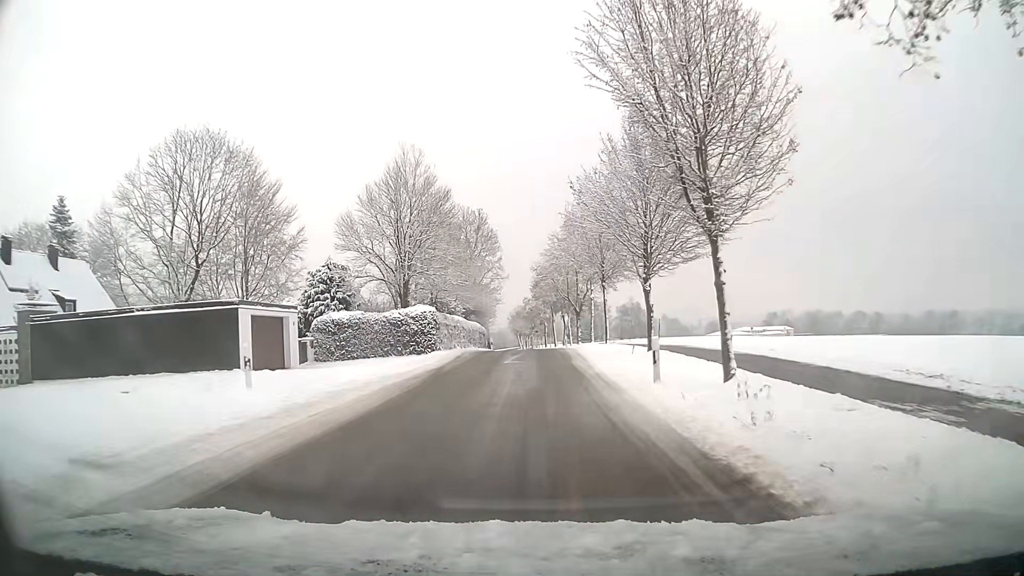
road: residential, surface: asphalt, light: Day
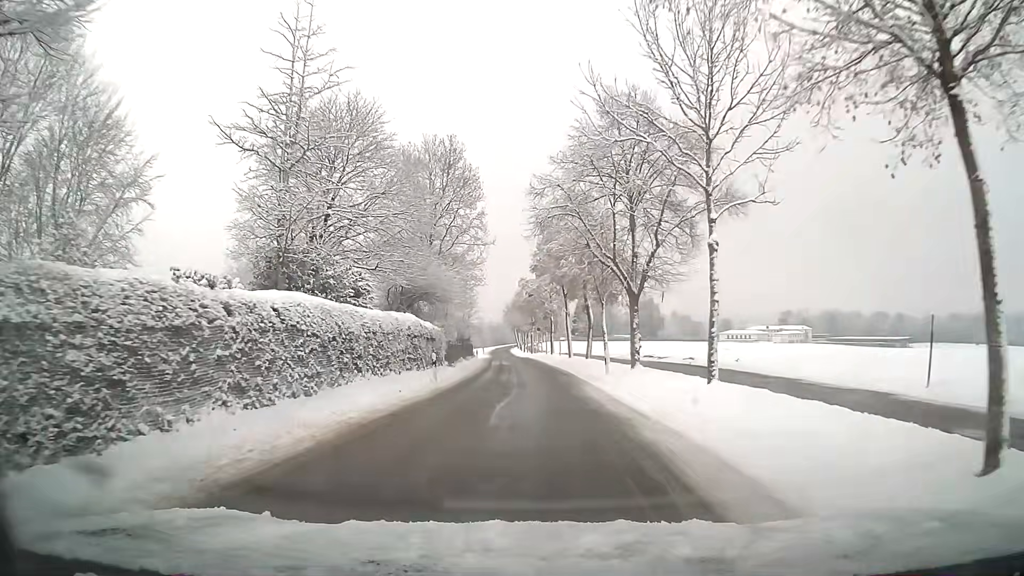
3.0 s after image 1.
(0.0, +30.9) m; 0°
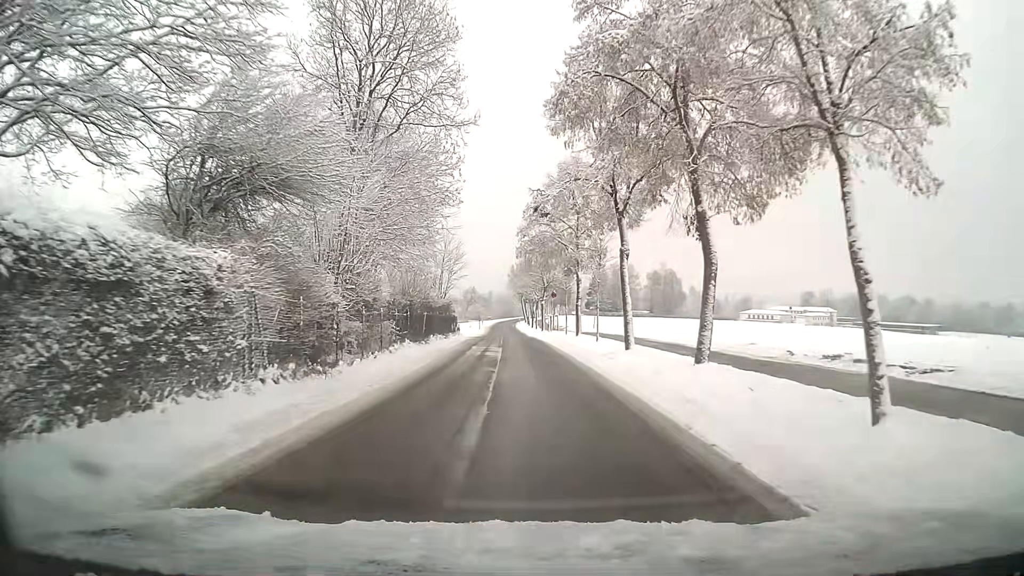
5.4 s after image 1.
(-0.2, +24.6) m; -1°
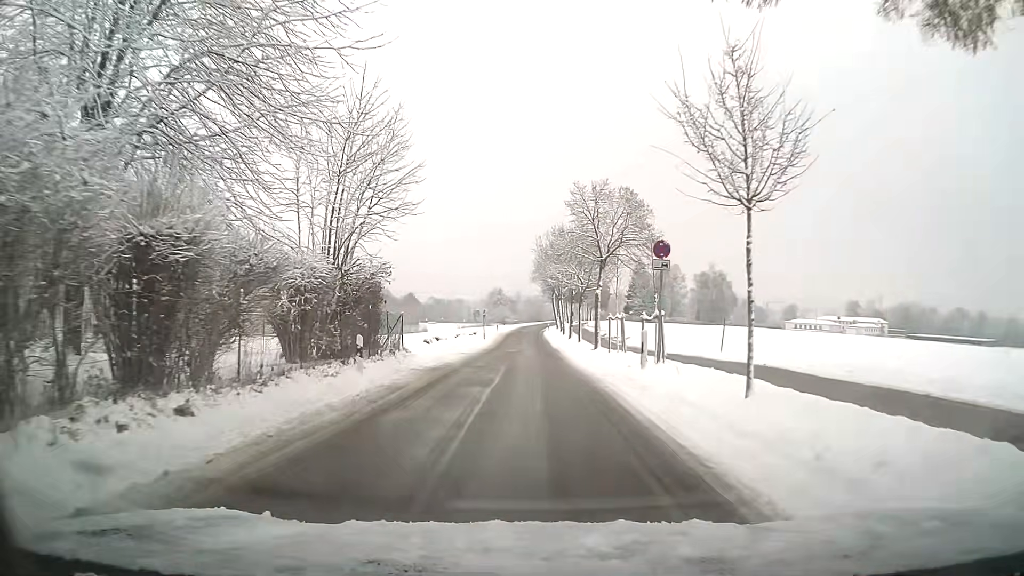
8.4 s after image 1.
(-0.7, +31.7) m; -2°
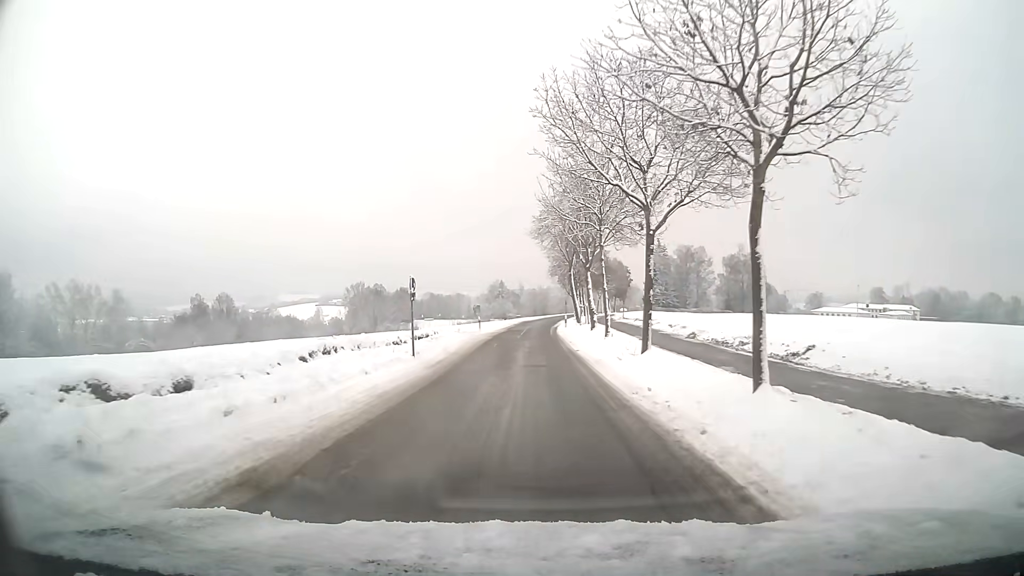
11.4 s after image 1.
(-0.2, +31.7) m; -1°
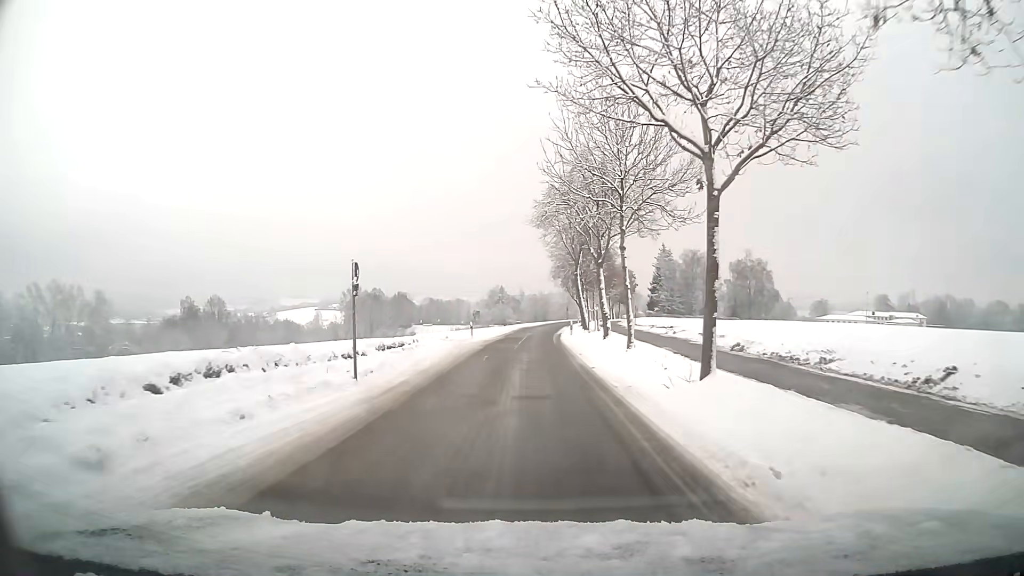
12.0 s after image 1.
(0.0, +6.4) m; 0°
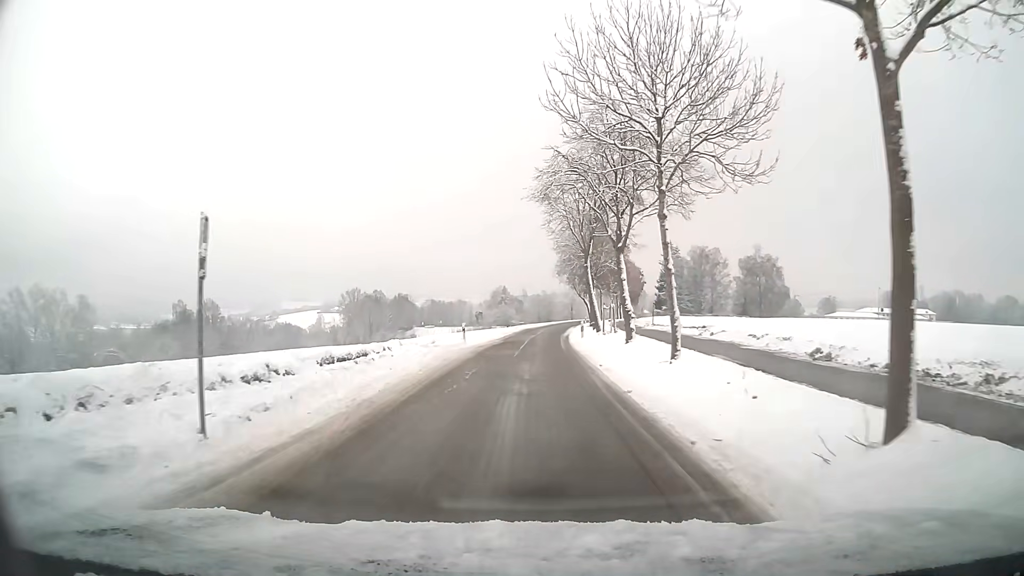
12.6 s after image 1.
(0.0, +6.4) m; 0°
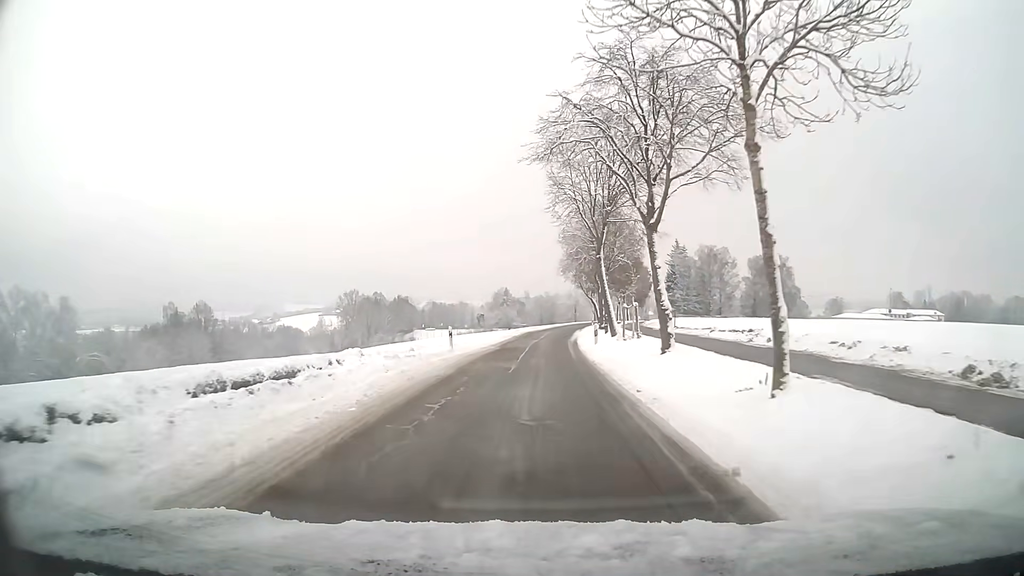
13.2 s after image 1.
(0.0, +6.4) m; 0°
(0, +10) (0, +20) (0, +30) (+1, +40) (+1, +50) (+2, +60) (+3, +70) (+5, +80) (+6, +90) (+8, +99) m
